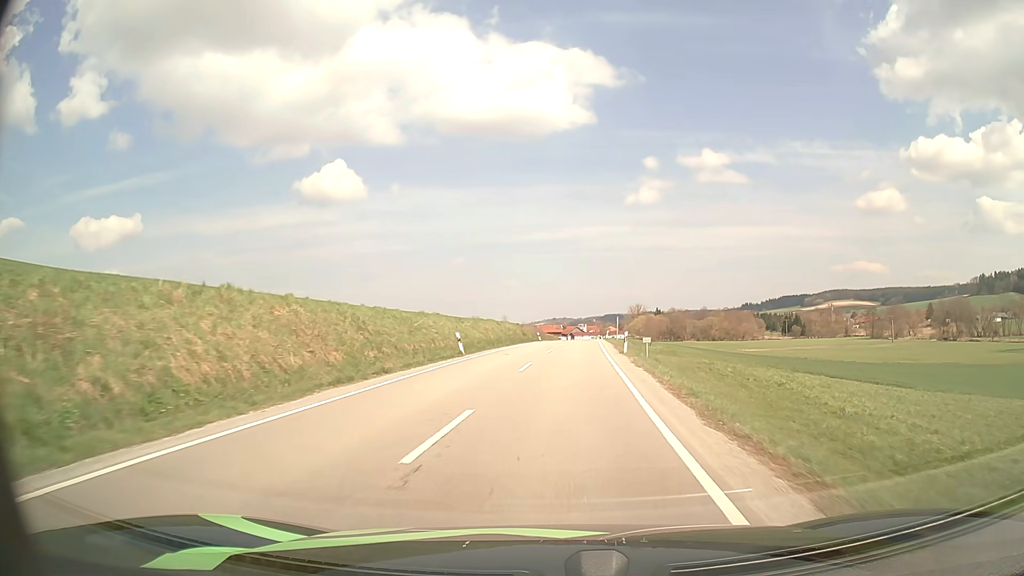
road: secondary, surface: asphalt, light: Day
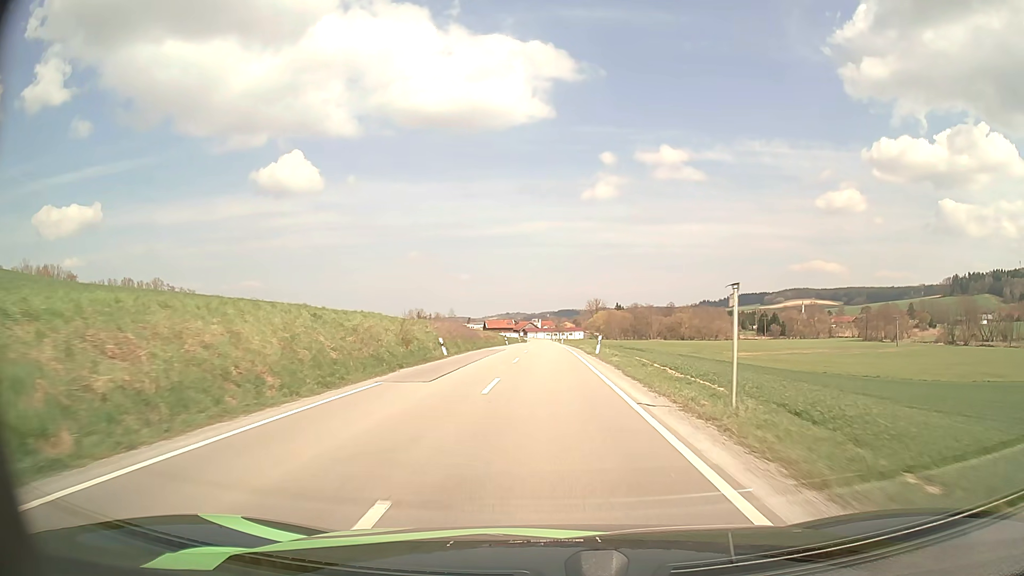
(+1.7, +41.7) m; +4°
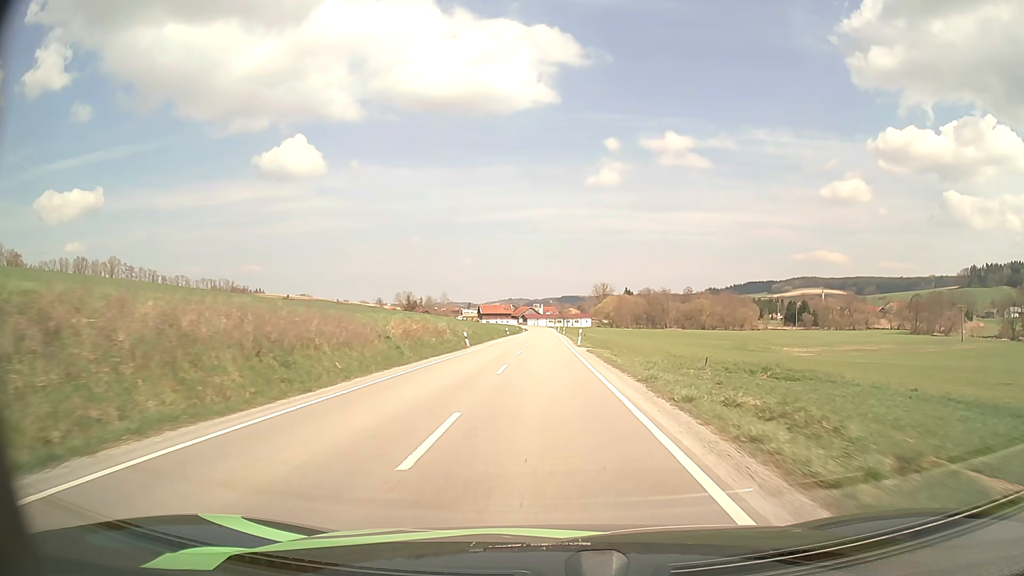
(+0.1, +43.3) m; 0°
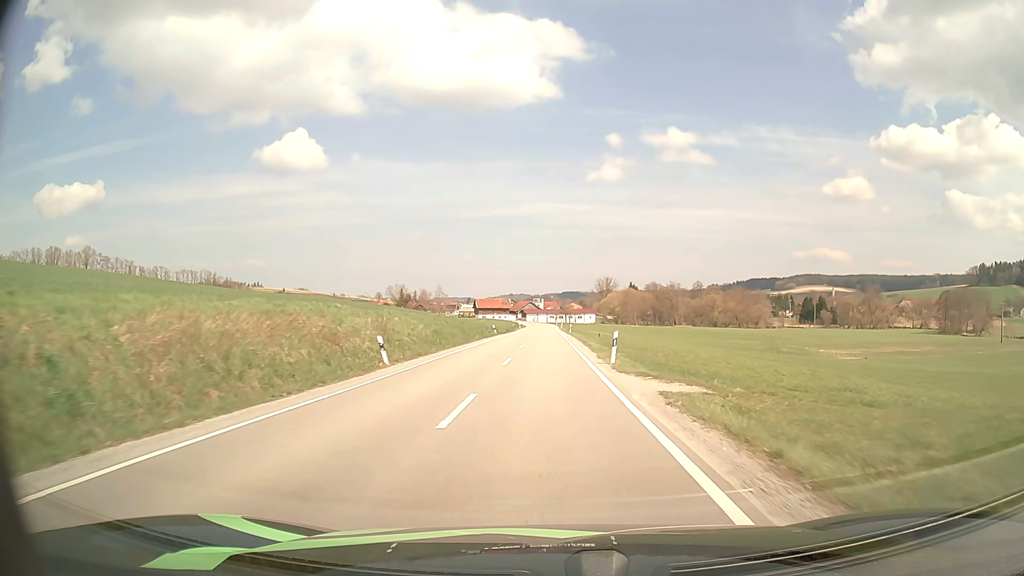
(0.0, +21.8) m; 0°
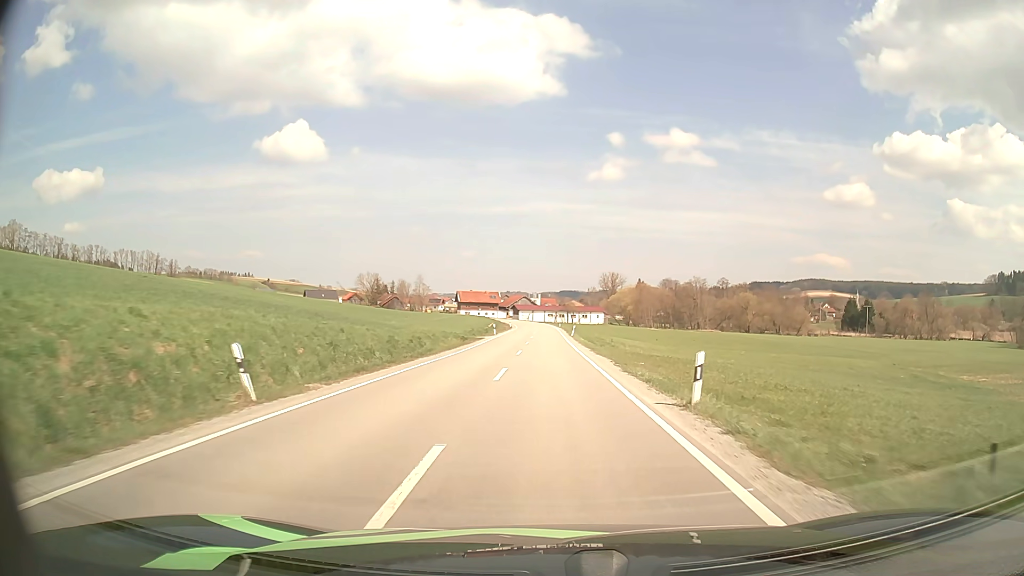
(-0.2, +53.5) m; 0°
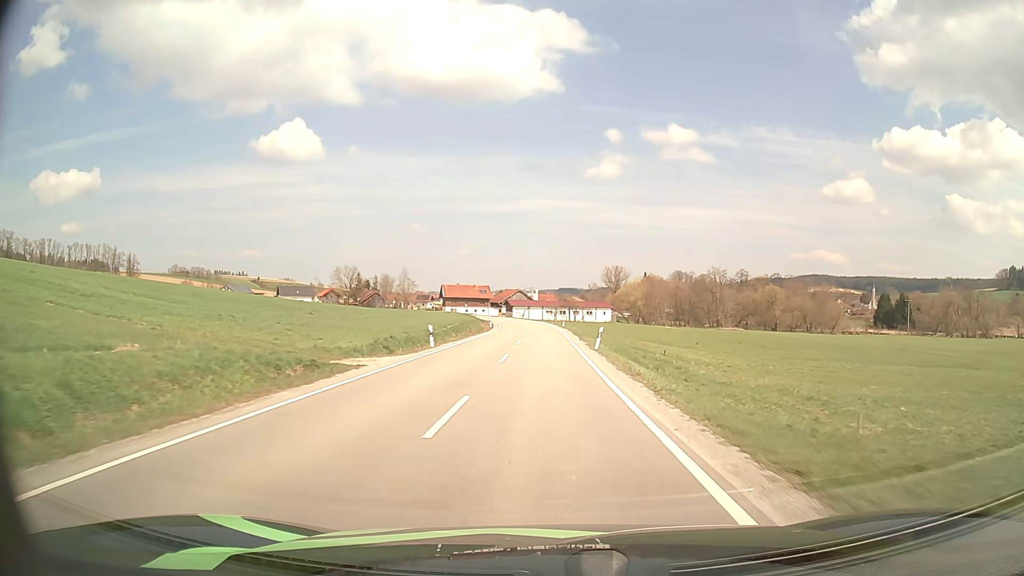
(+0.1, +32.0) m; 0°
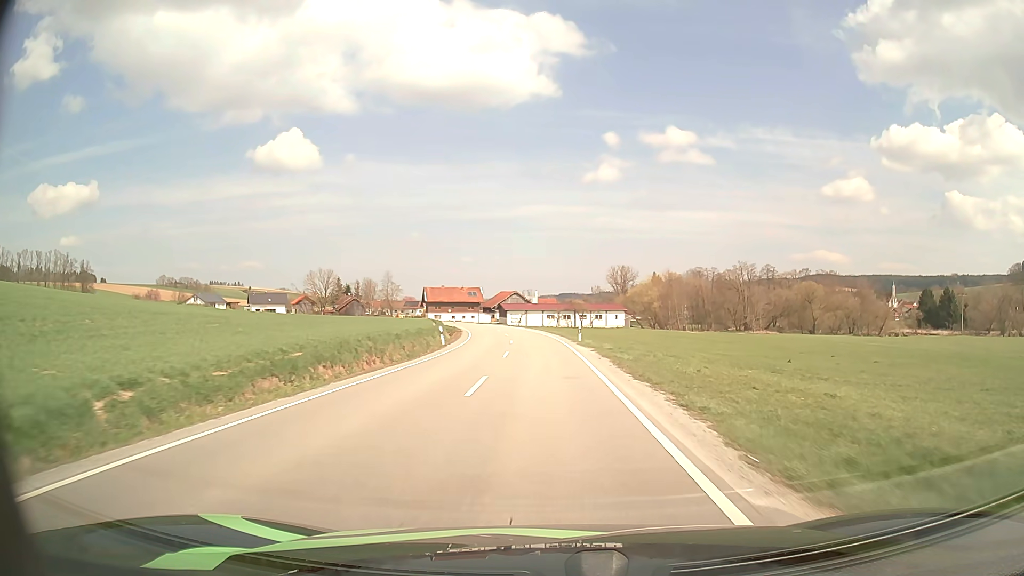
(-0.1, +31.8) m; 0°
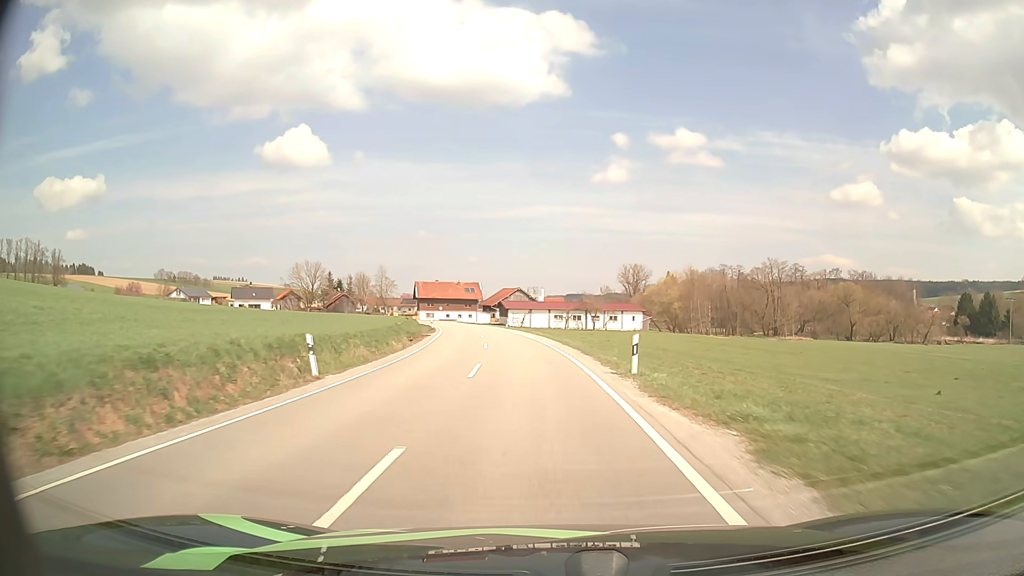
(0.0, +20.9) m; 0°
(0, +10) (0, +20) (-1, +30) (-2, +40) (-3, +50) (-5, +60) (-6, +70) (-8, +79) (-11, +89) (-13, +99) m
